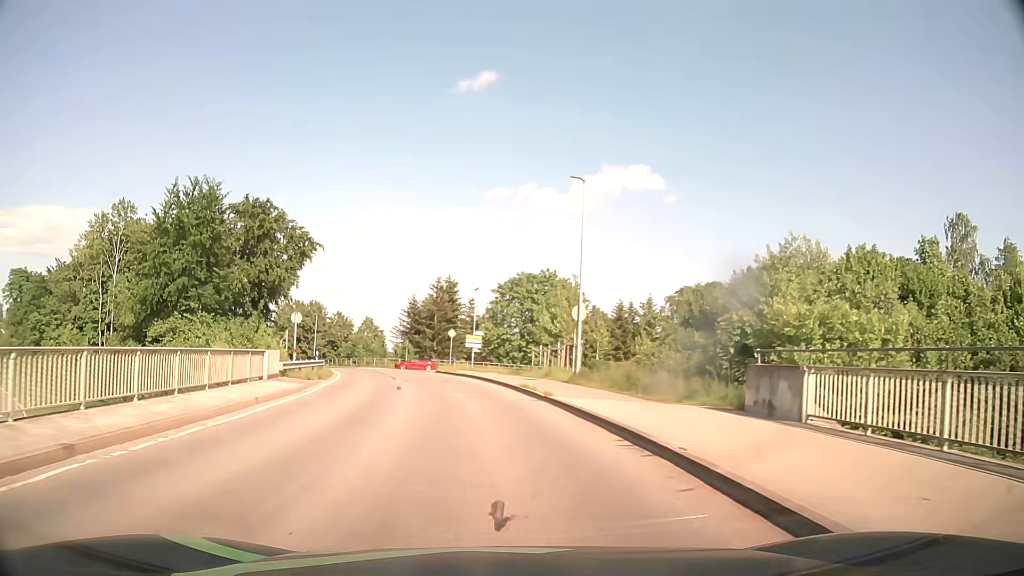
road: tertiary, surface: asphalt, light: Day
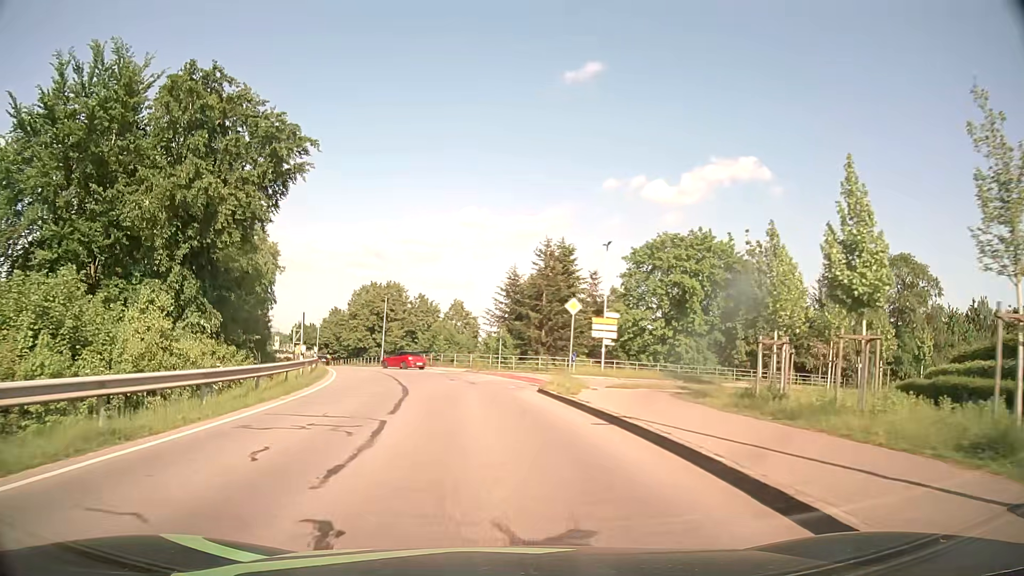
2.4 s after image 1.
(-2.0, +25.5) m; -9°
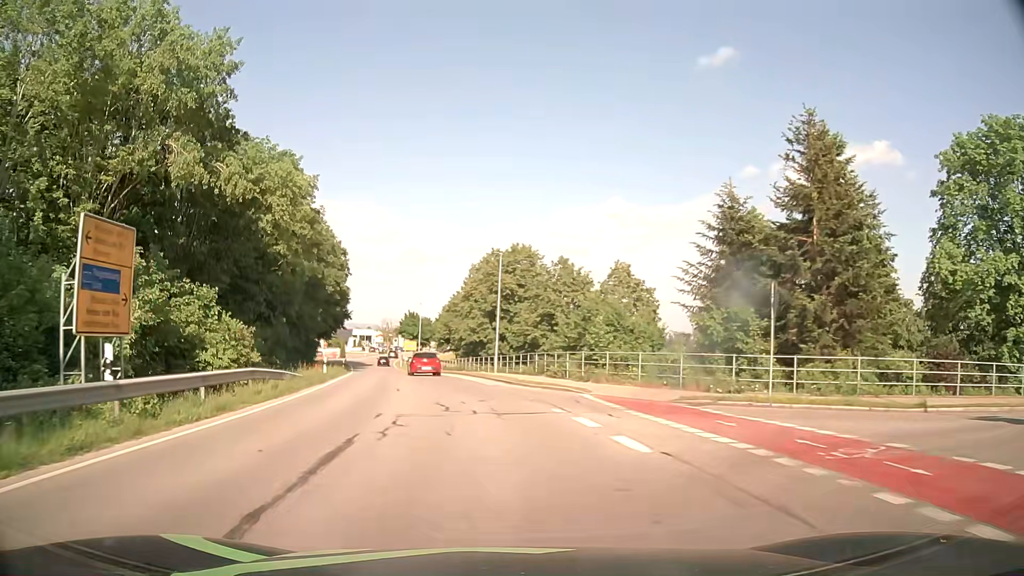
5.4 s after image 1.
(-3.2, +32.5) m; -13°
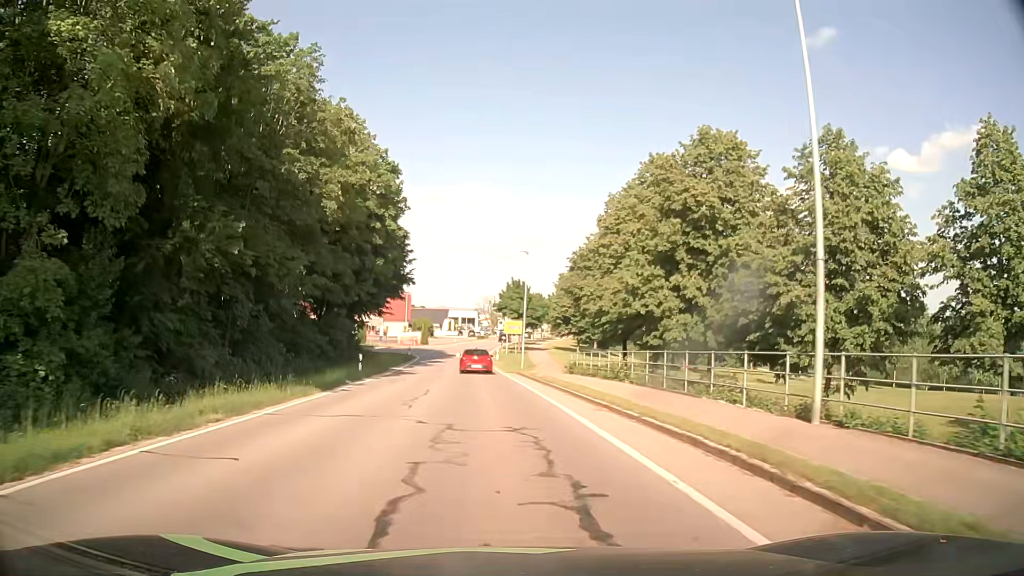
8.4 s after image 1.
(-3.4, +34.4) m; -9°
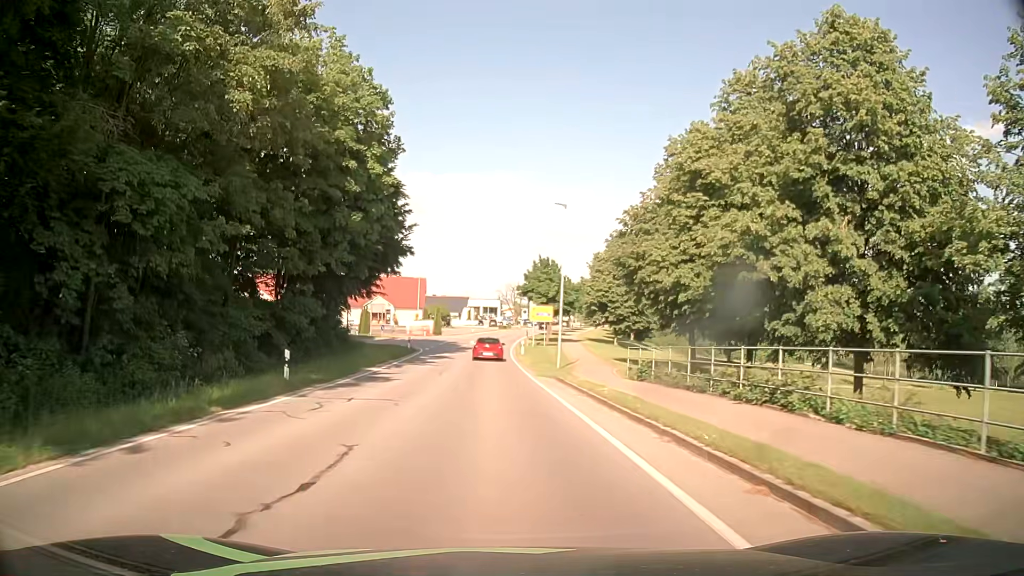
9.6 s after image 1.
(-0.2, +13.6) m; -2°
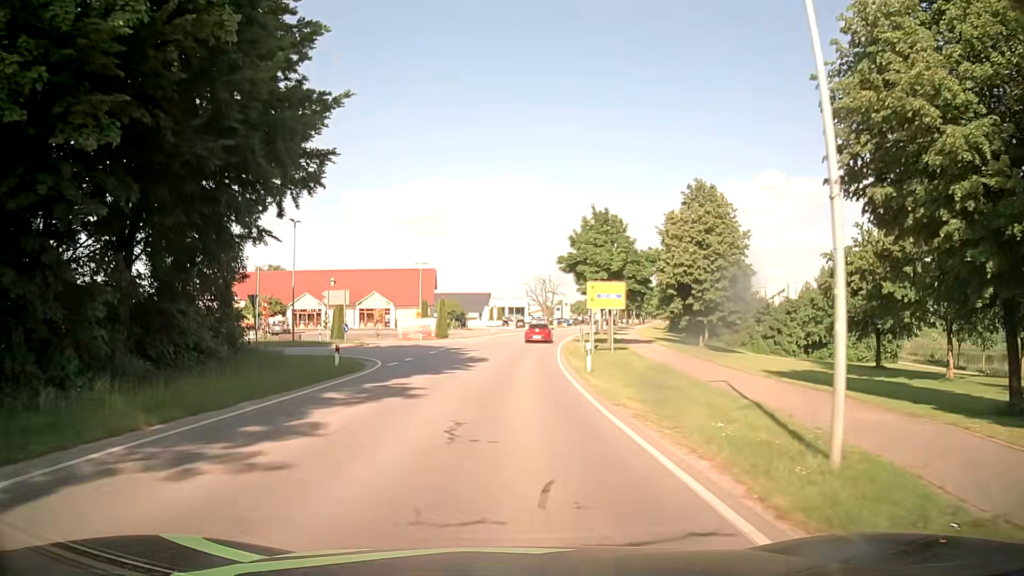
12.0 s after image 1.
(-0.6, +26.3) m; -2°
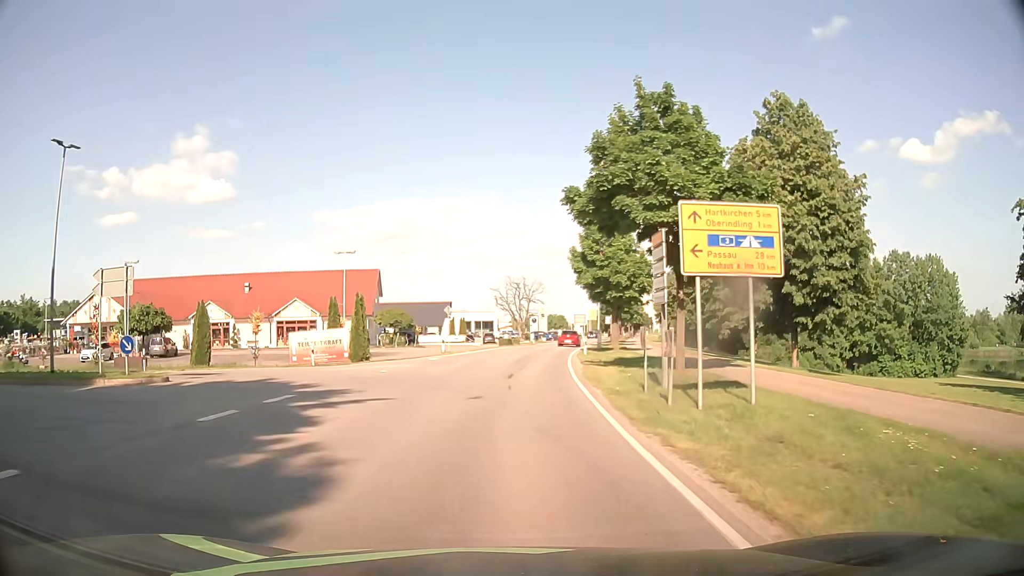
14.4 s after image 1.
(+0.4, +23.7) m; +2°
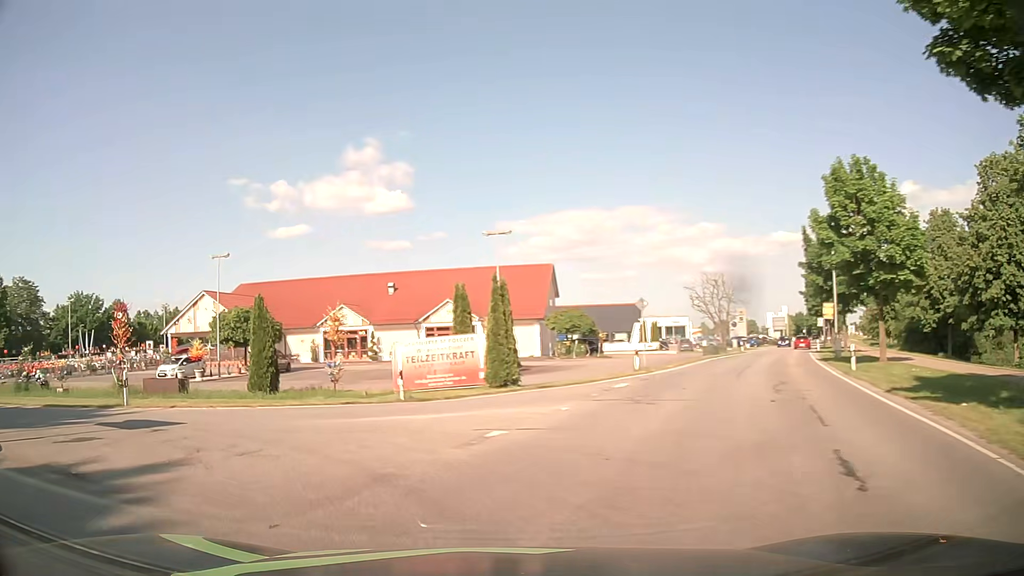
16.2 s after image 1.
(-1.0, +13.8) m; -16°
(-3, +9) (-12, +14) (-22, +16) (-32, +17) (-41, +18) (-51, +19) (-61, +21) (-70, +25) (-78, +32) (-81, +41) m
